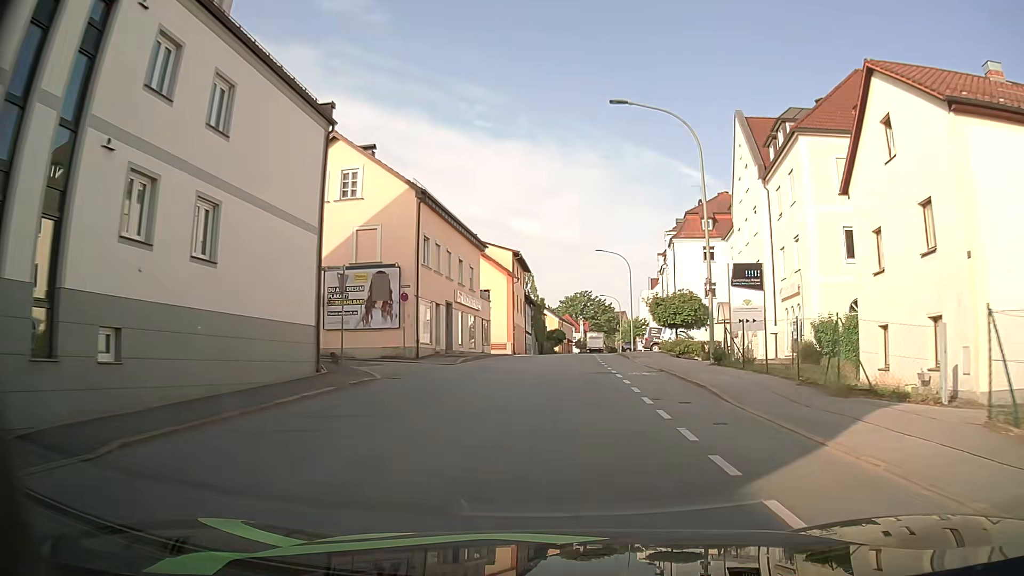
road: tertiary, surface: asphalt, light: Day
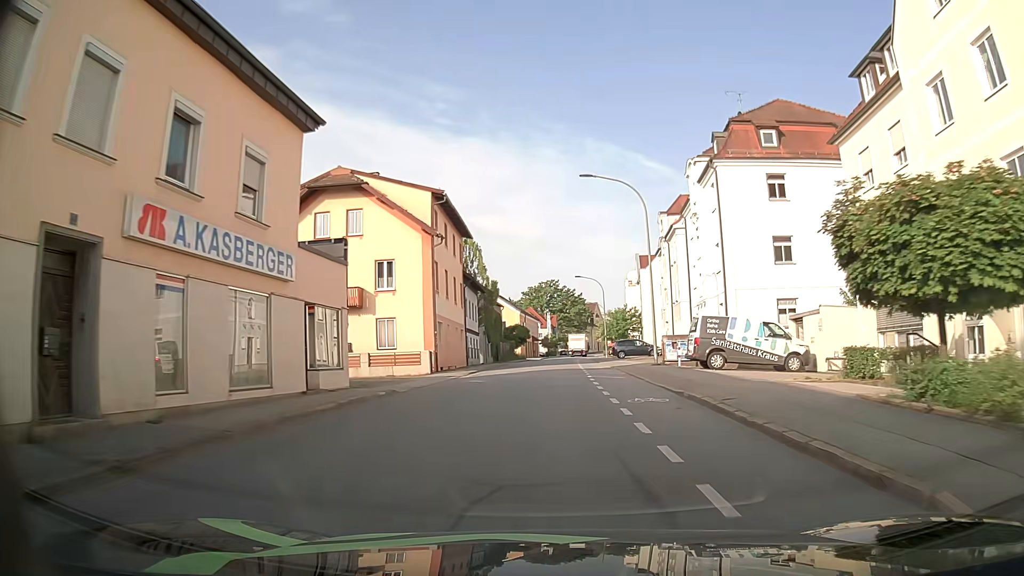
(+0.3, +27.5) m; +2°
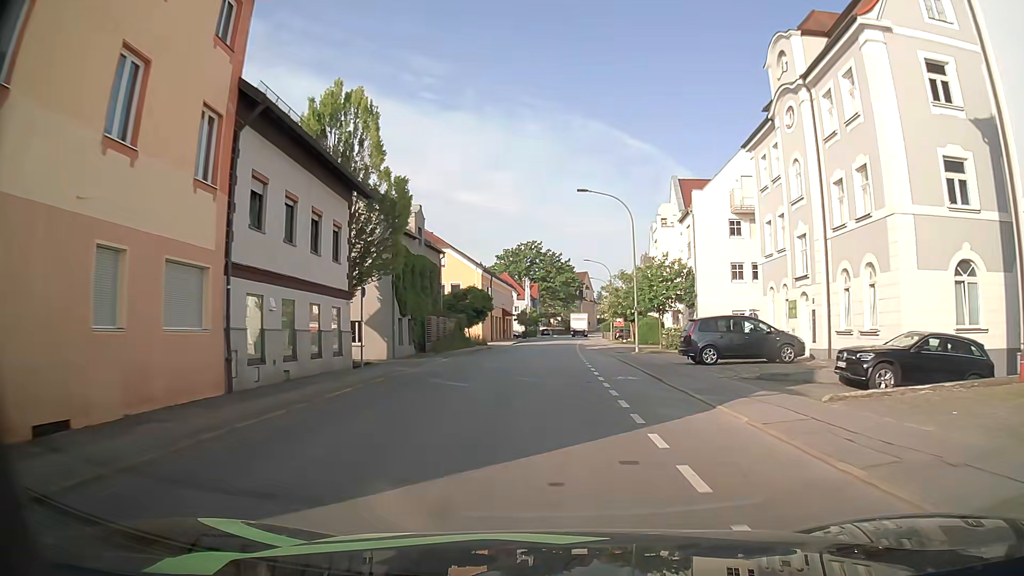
(+0.4, +35.7) m; +2°
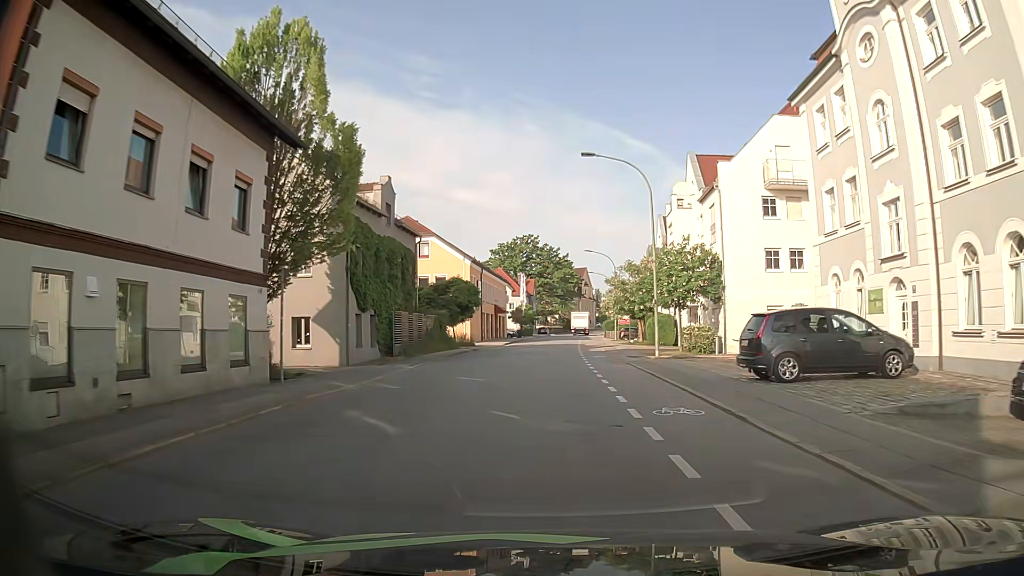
(0.0, +7.5) m; 0°
(0, +10) (0, +20) (0, +30) (0, +40) (+1, +50) (+1, +60) (+2, +70) (+3, +80) (+3, +90) (+4, +100) m
